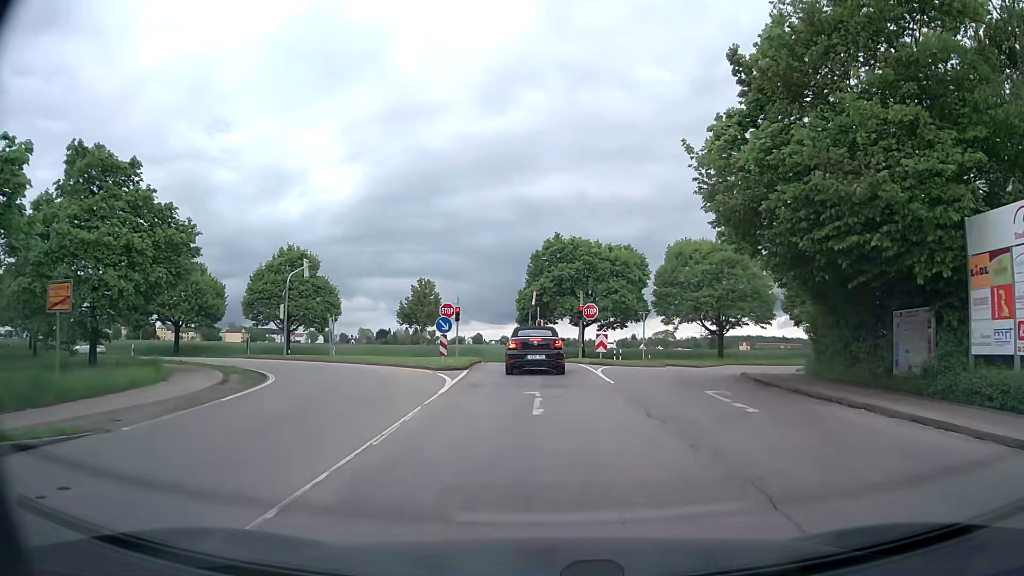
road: residential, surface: asphalt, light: Day
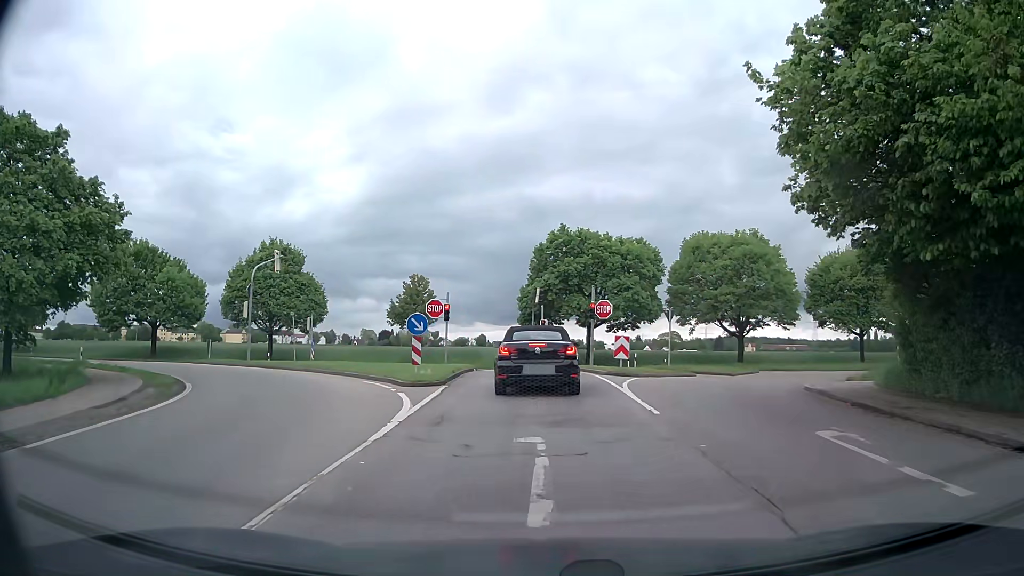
(0.0, +5.8) m; 0°
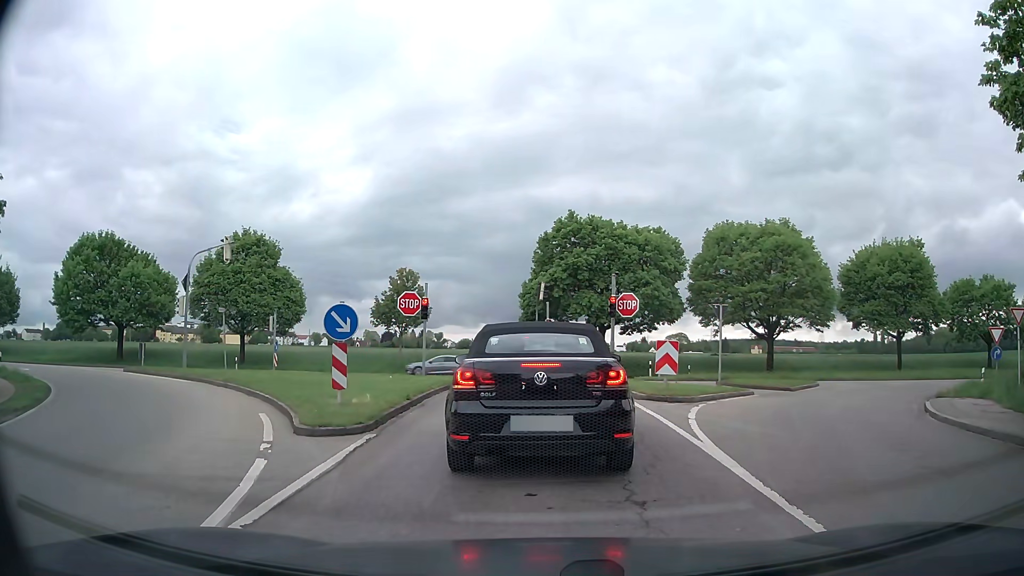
(-0.1, +7.1) m; -2°
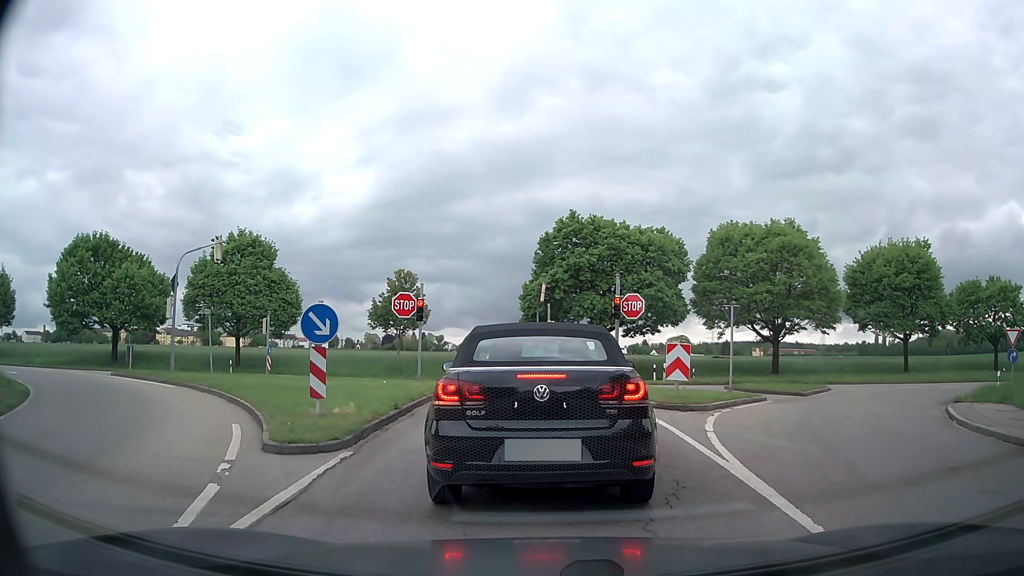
(0.0, +1.1) m; 0°
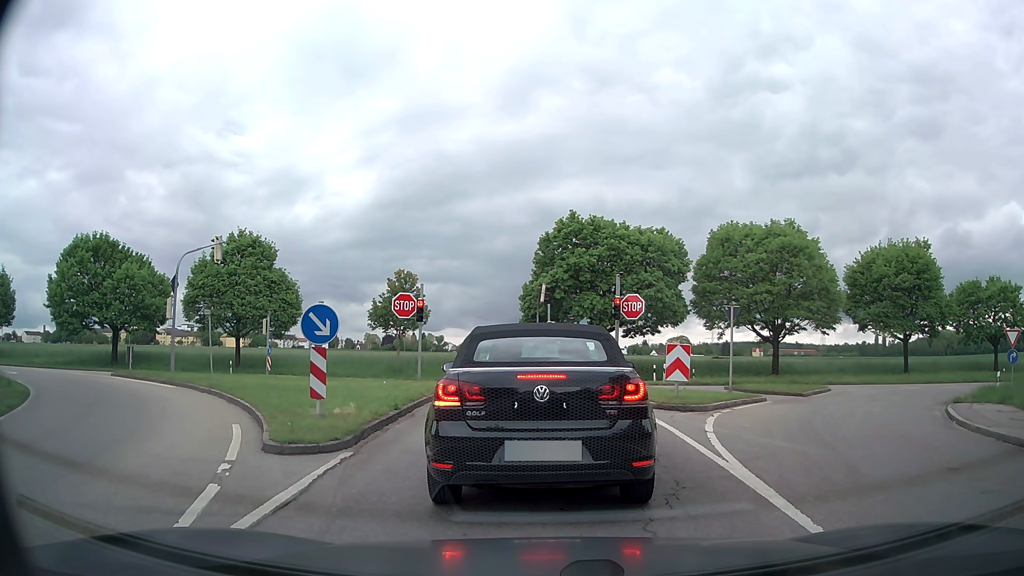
(0.0, +0.1) m; 0°
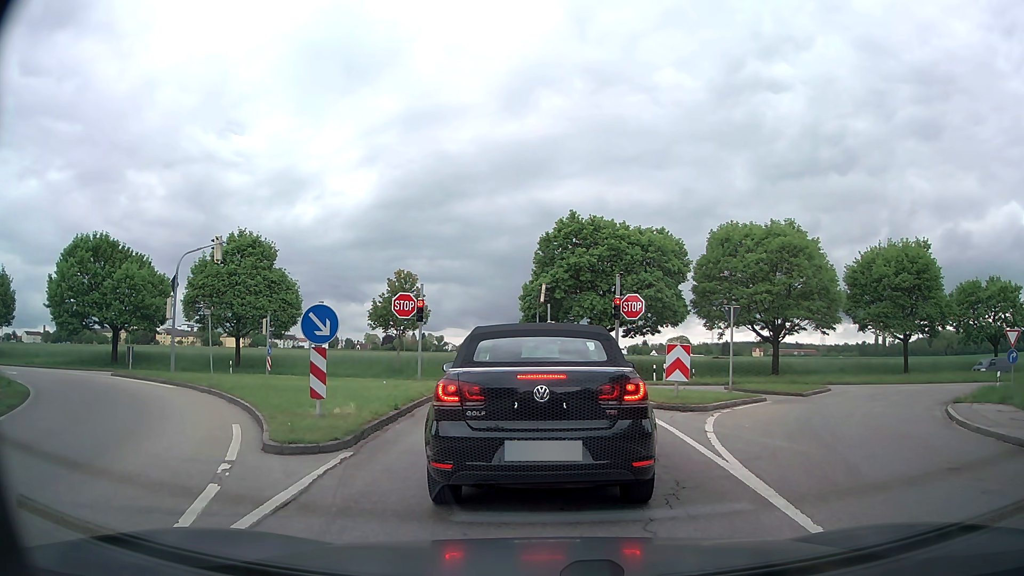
(0.0, 0.0) m; 0°
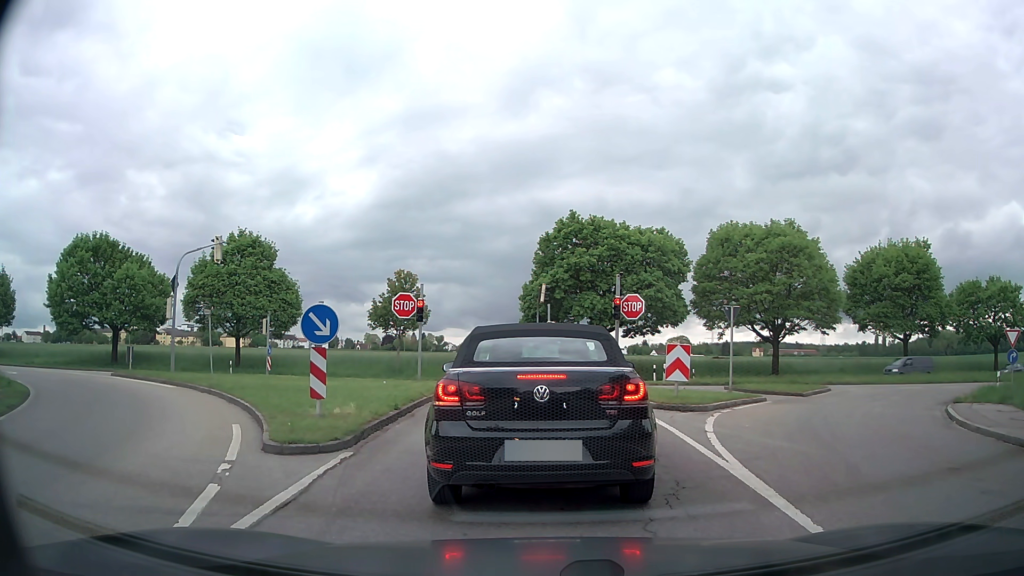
(0.0, 0.0) m; 0°
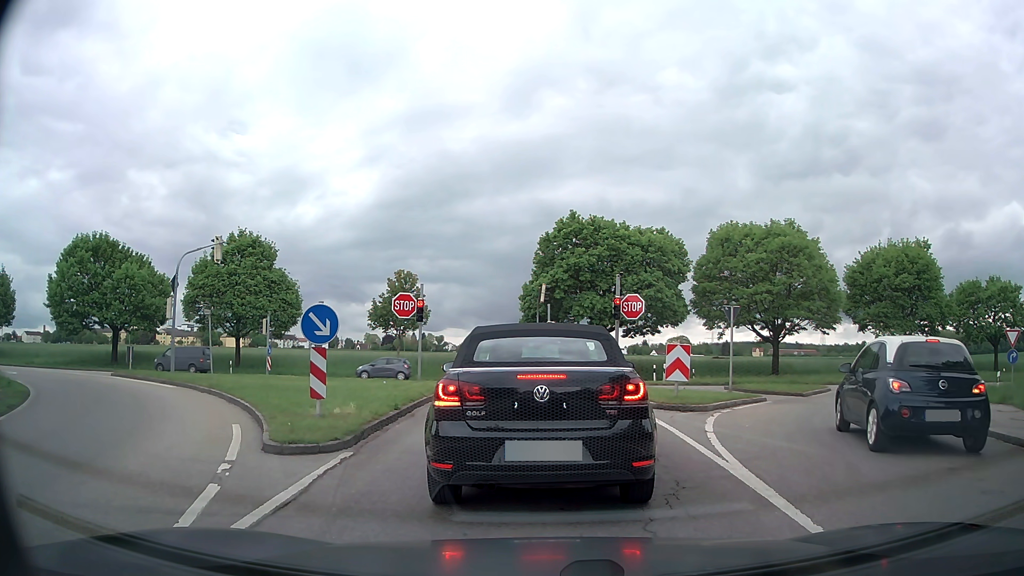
(0.0, 0.0) m; 0°
(0, +10) (0, +20) (-1, +30) (-6, +38) (-15, +43) (-24, +46) (-34, +47) (-44, +48) (-54, +49) (-64, +51) m
